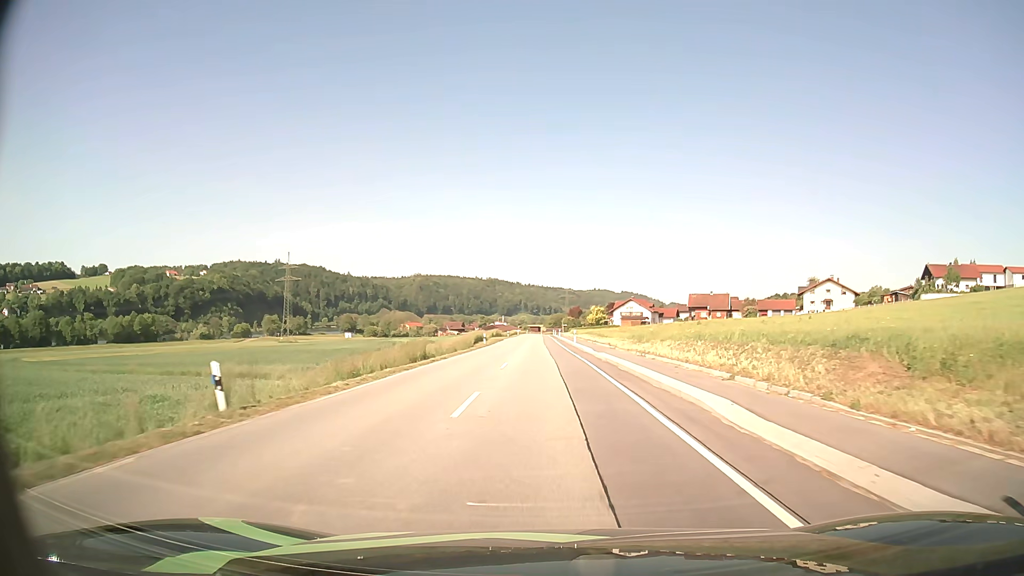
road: secondary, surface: asphalt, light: Day
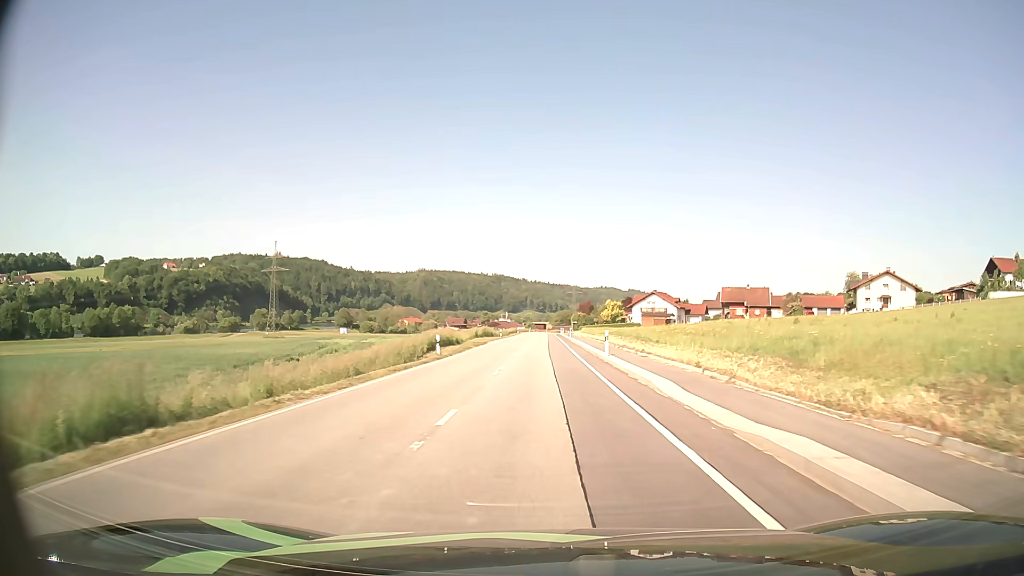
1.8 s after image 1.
(-0.1, +27.1) m; -1°
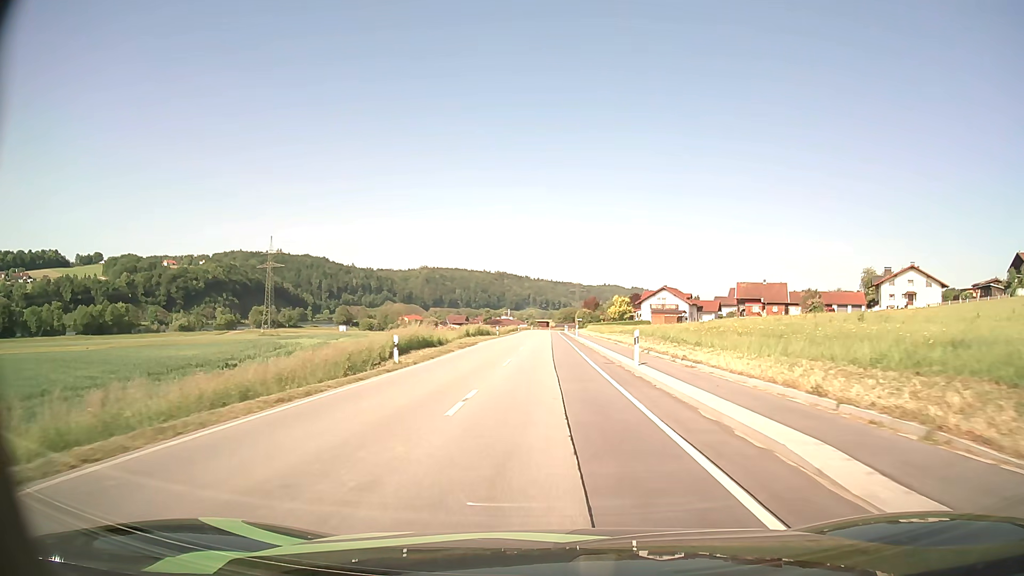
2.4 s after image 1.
(0.0, +9.4) m; 0°
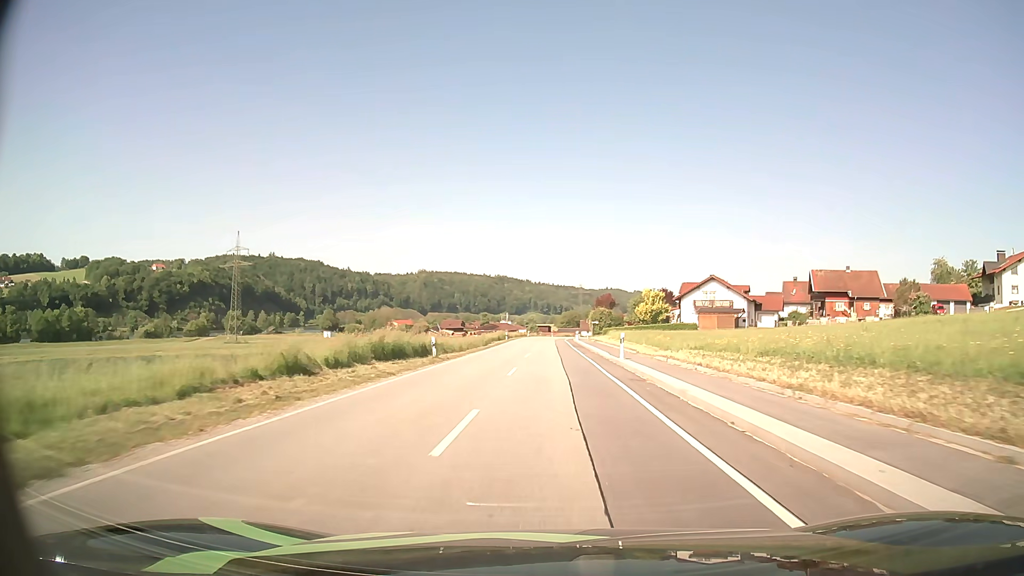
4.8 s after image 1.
(-0.1, +39.2) m; 0°
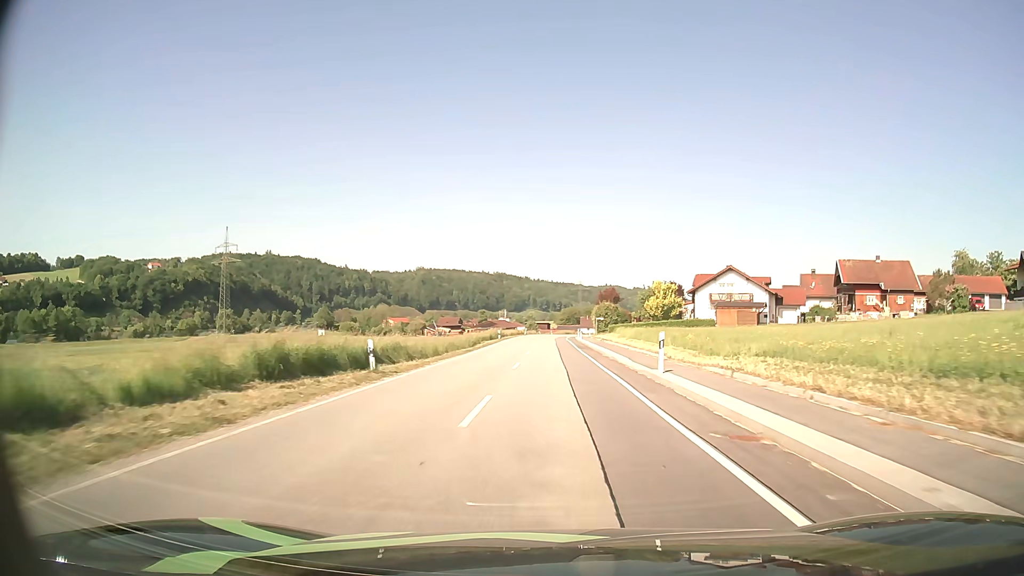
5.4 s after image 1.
(0.0, +10.2) m; 0°
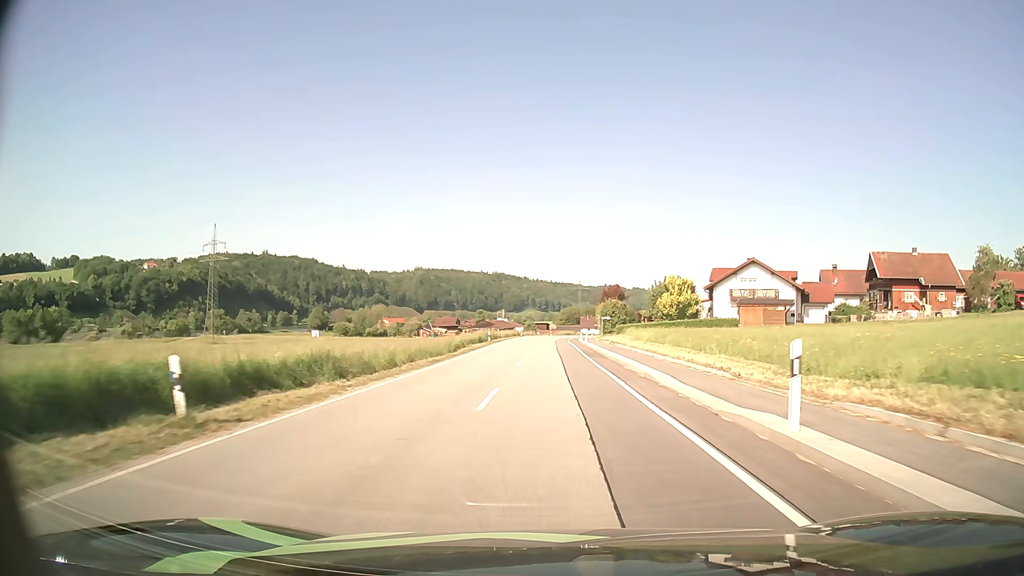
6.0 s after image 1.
(0.0, +10.3) m; 0°
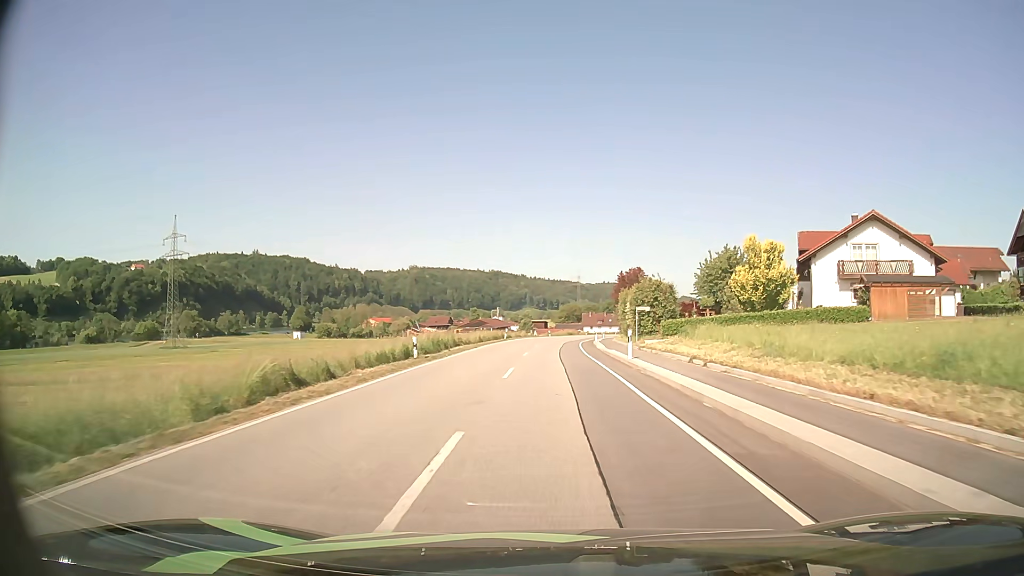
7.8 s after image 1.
(0.0, +30.4) m; 0°
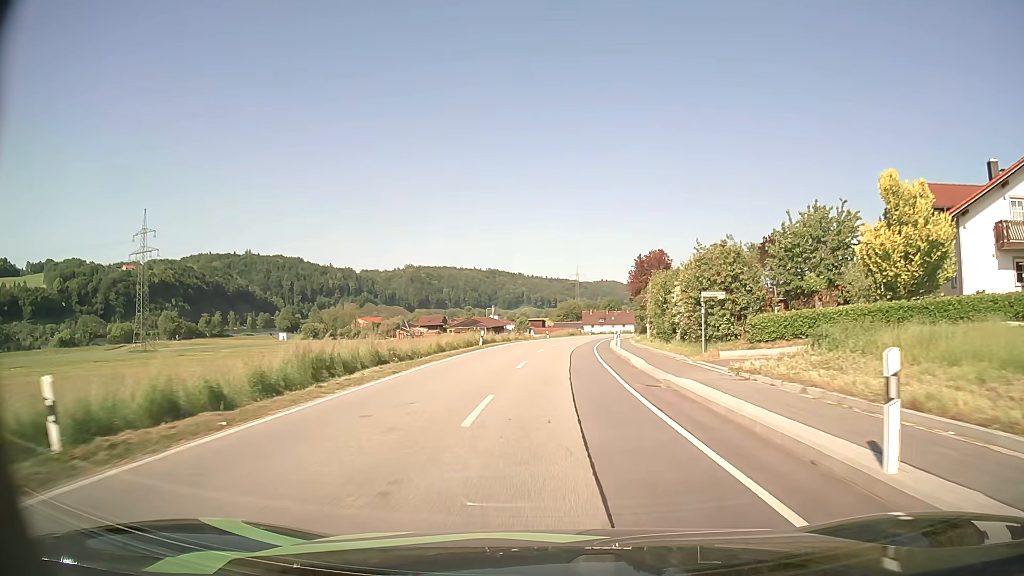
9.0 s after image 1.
(0.0, +19.5) m; 0°
(0, +10) (0, +20) (0, +30) (+1, +40) (+2, +50) (+2, +60) (+3, +70) (+5, +80) (+6, +90) (+8, +100) m
